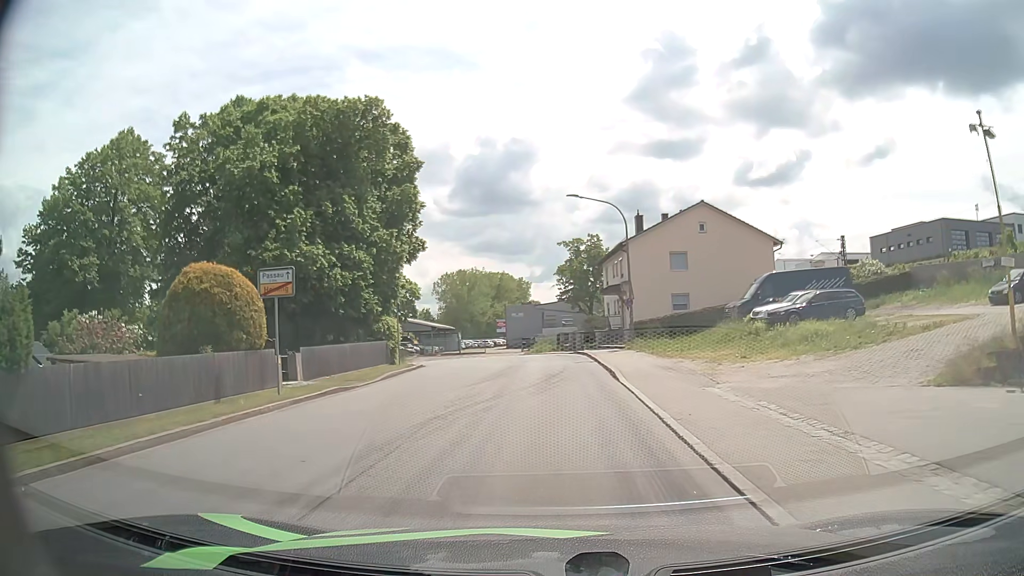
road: unclassified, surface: asphalt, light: Day
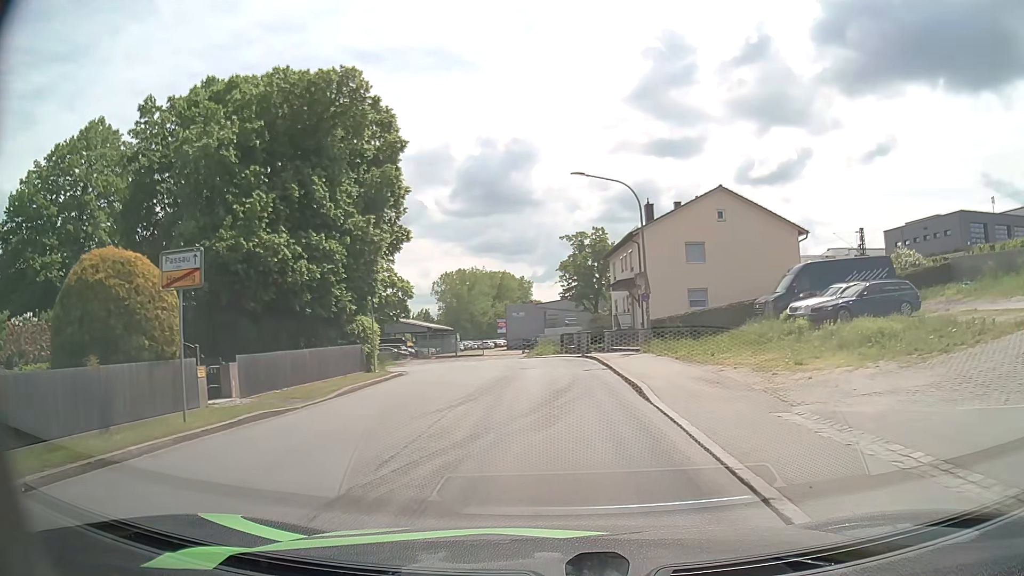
(0.0, +4.7) m; 0°
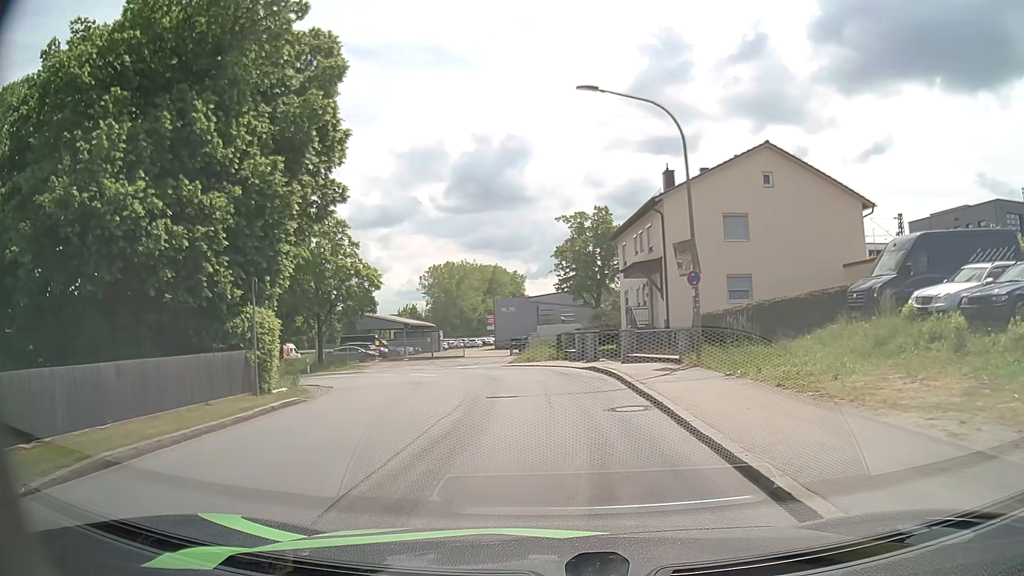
(0.0, +10.0) m; +1°
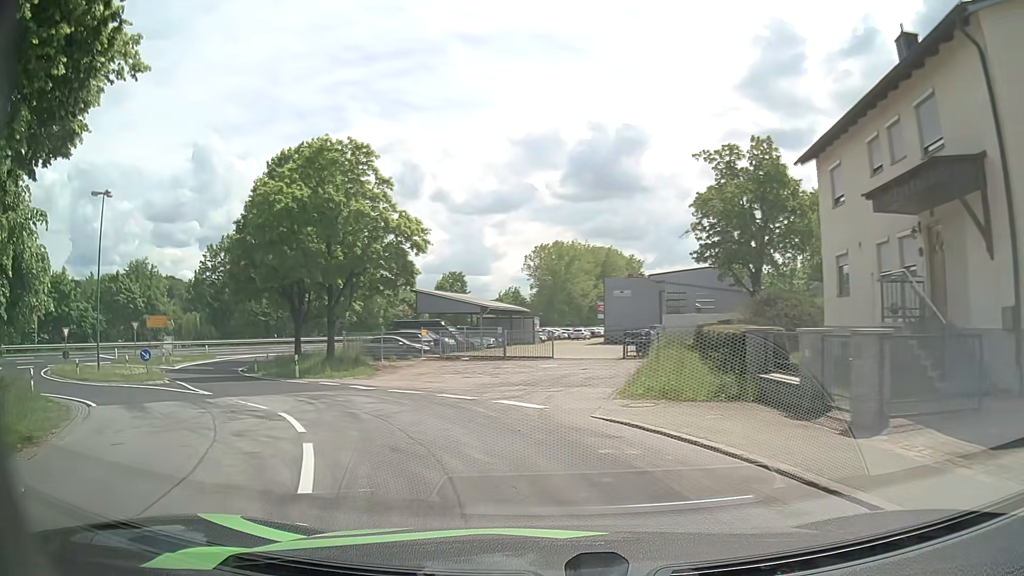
(-0.7, +18.6) m; -8°
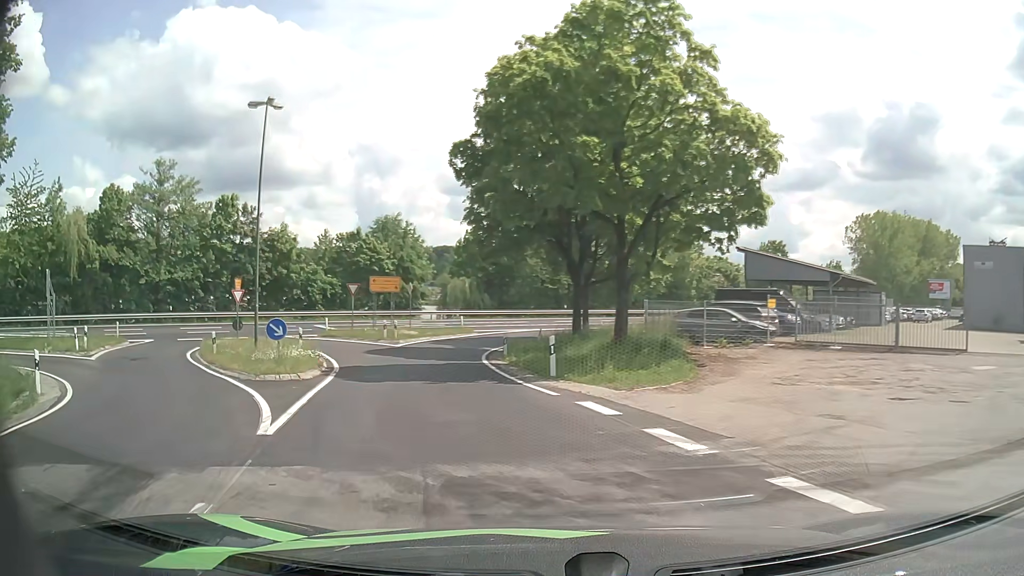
(-3.3, +13.5) m; -27°
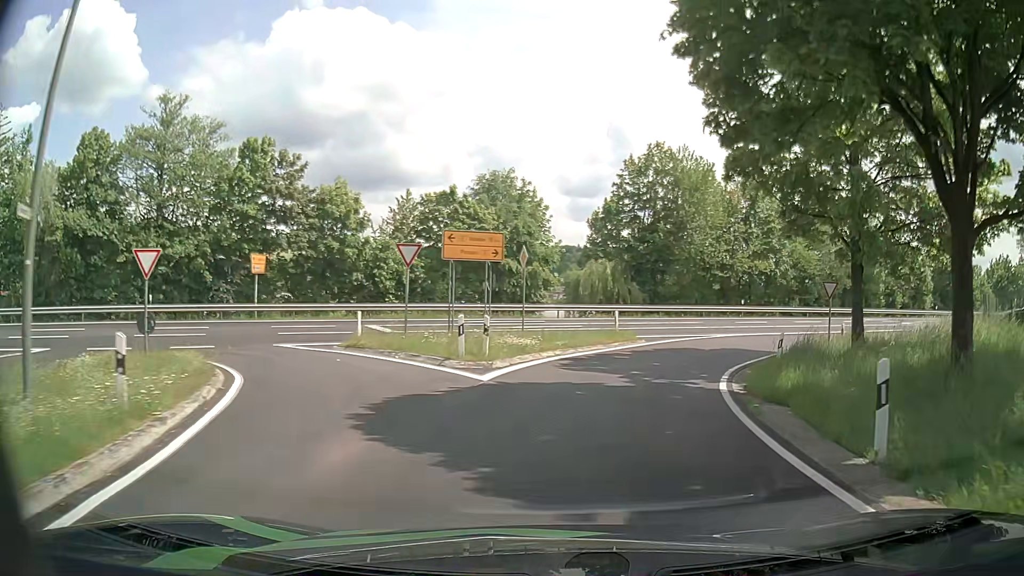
(-3.7, +19.9) m; -12°
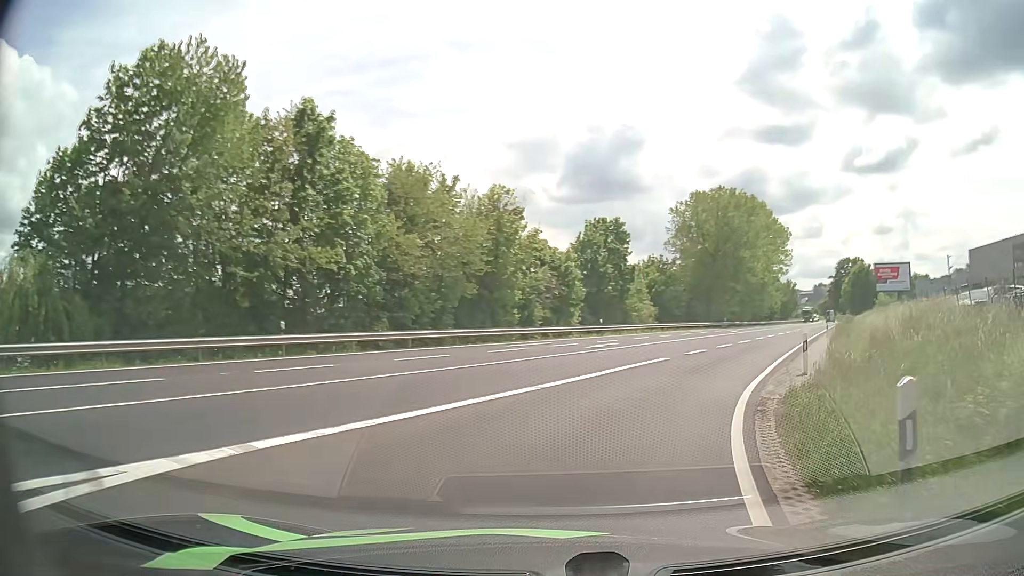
(+7.7, +25.4) m; +36°
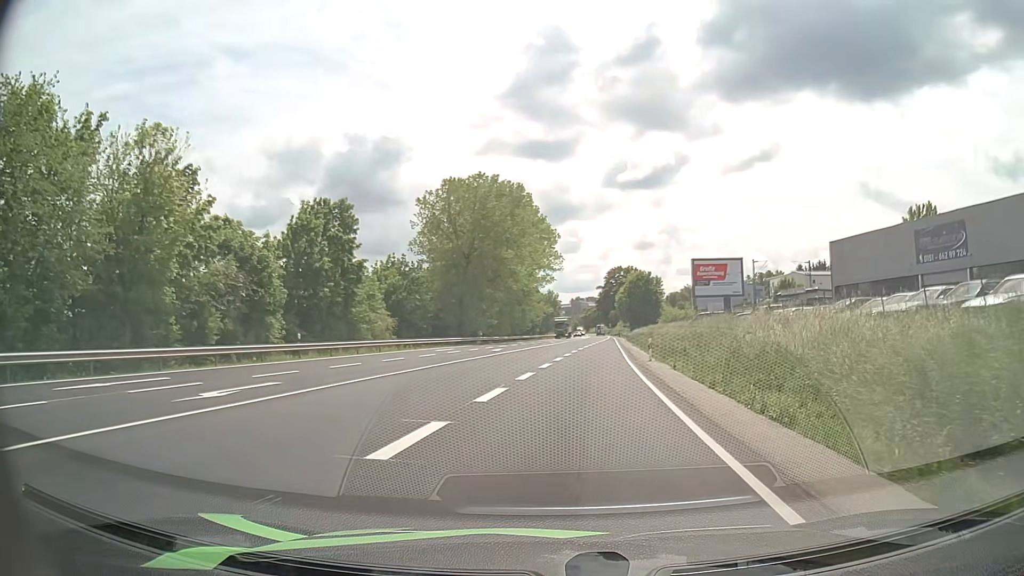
(+4.1, +17.8) m; +22°
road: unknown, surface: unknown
(0, +10) (+1, +20) (+2, +30) (+3, +40) (+4, +50) (+5, +60) (+5, +70) (+6, +80) (+7, +90) (+8, +100) m
